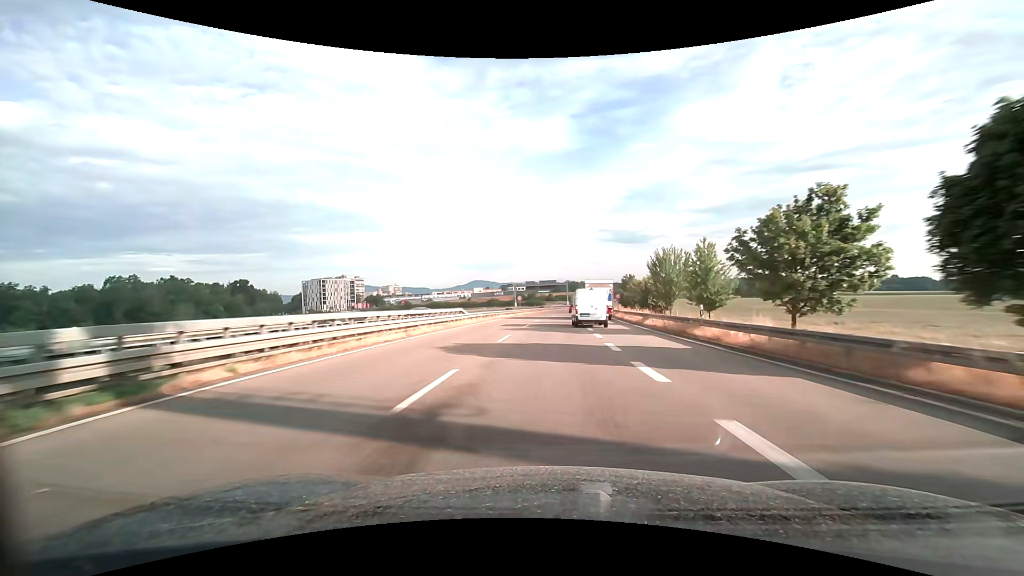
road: trunk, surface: asphalt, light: Day
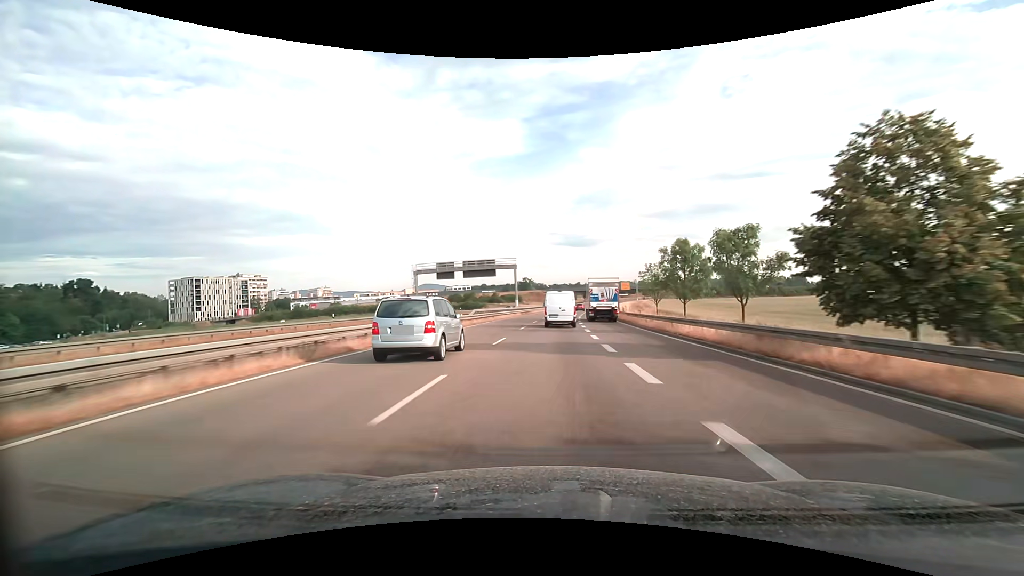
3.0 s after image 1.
(+3.2, +72.1) m; +6°
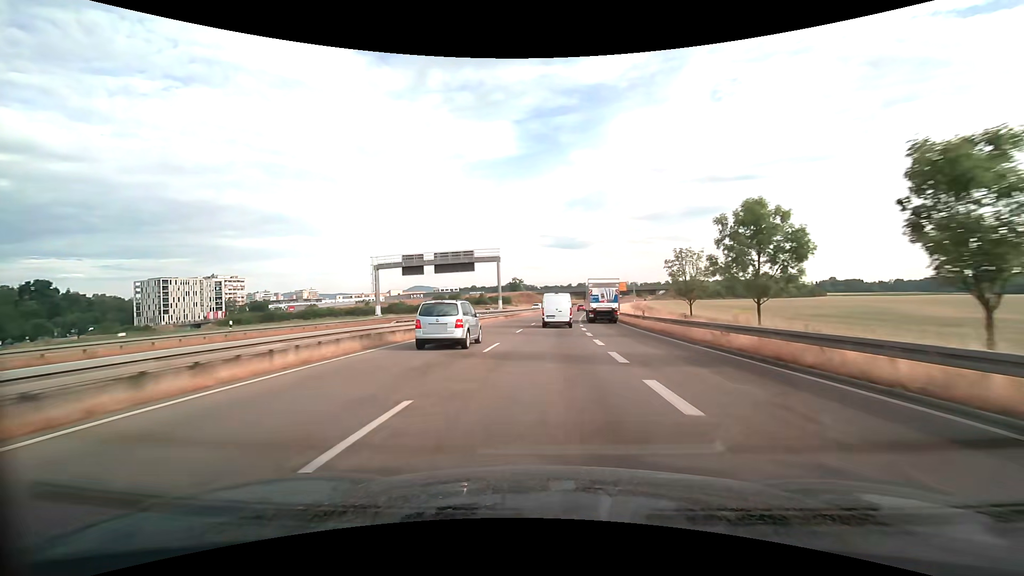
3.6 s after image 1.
(+0.1, +14.4) m; +1°
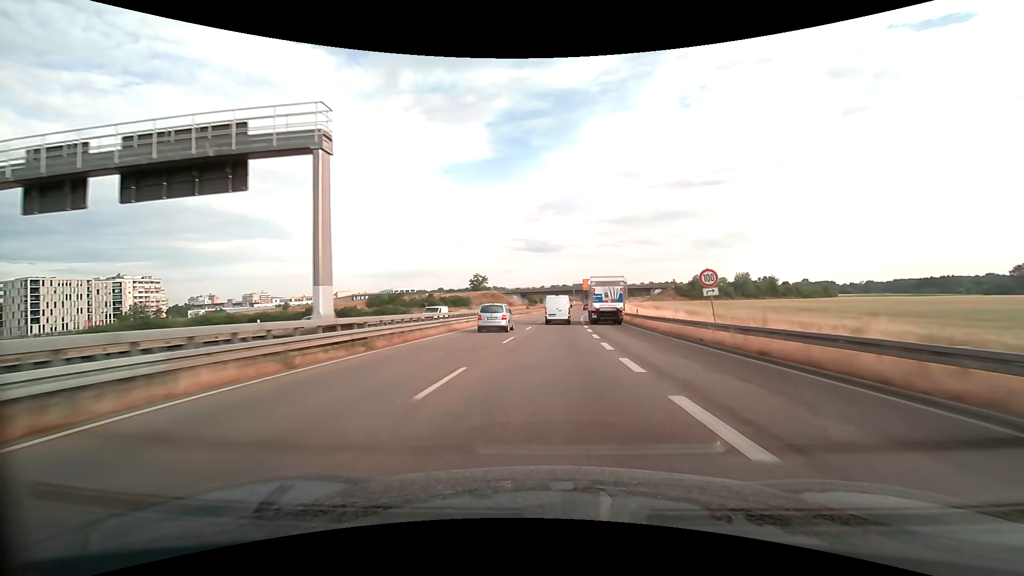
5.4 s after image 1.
(+1.1, +44.1) m; +3°
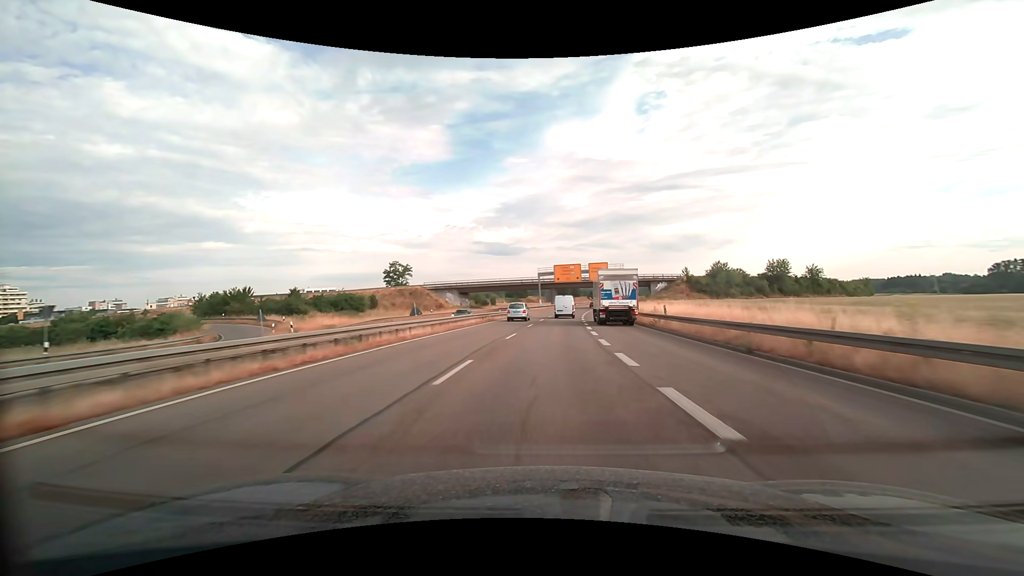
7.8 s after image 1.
(+2.4, +59.8) m; +4°
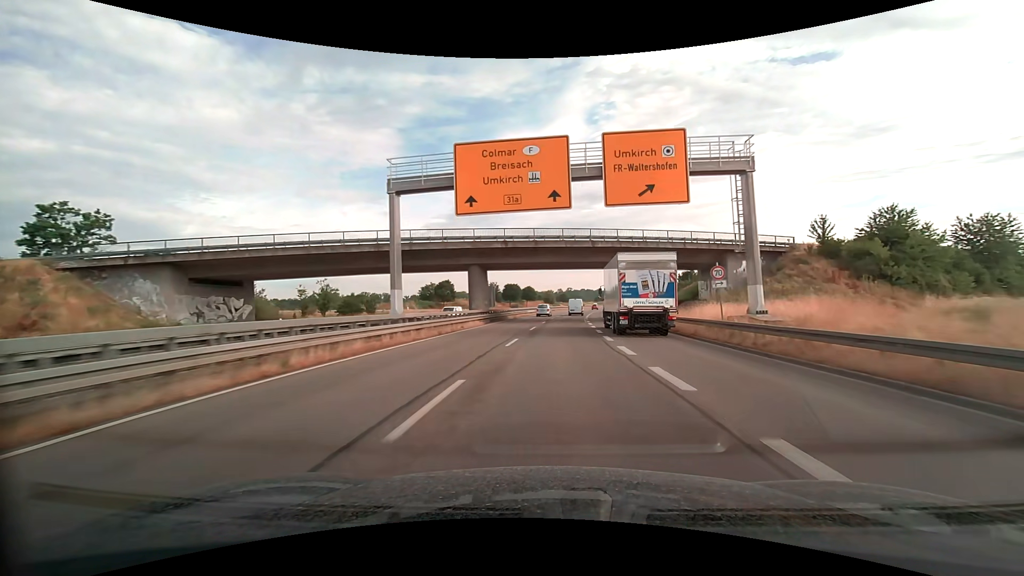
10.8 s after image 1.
(+3.6, +75.2) m; +6°
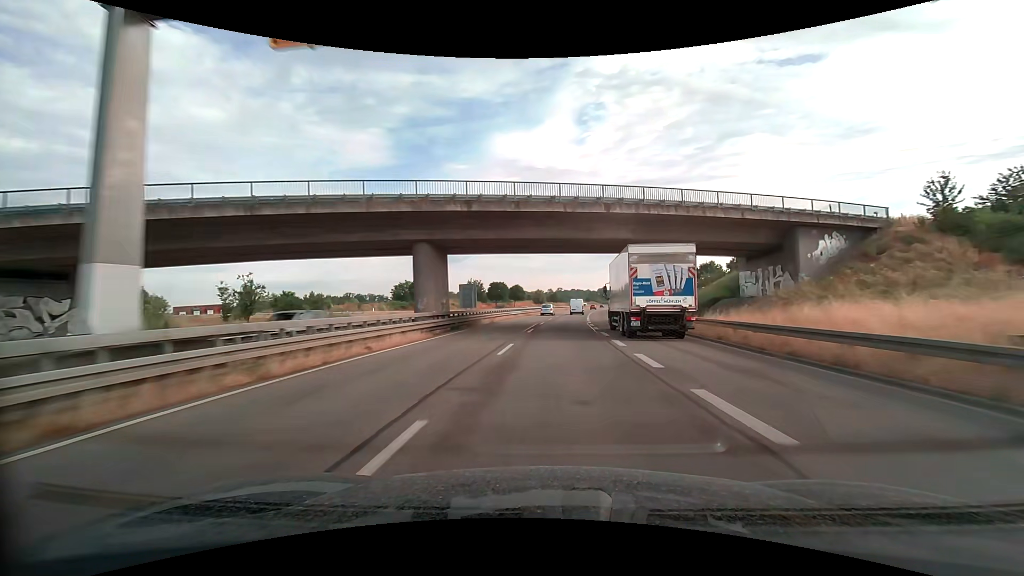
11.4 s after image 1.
(+0.2, +15.1) m; +1°
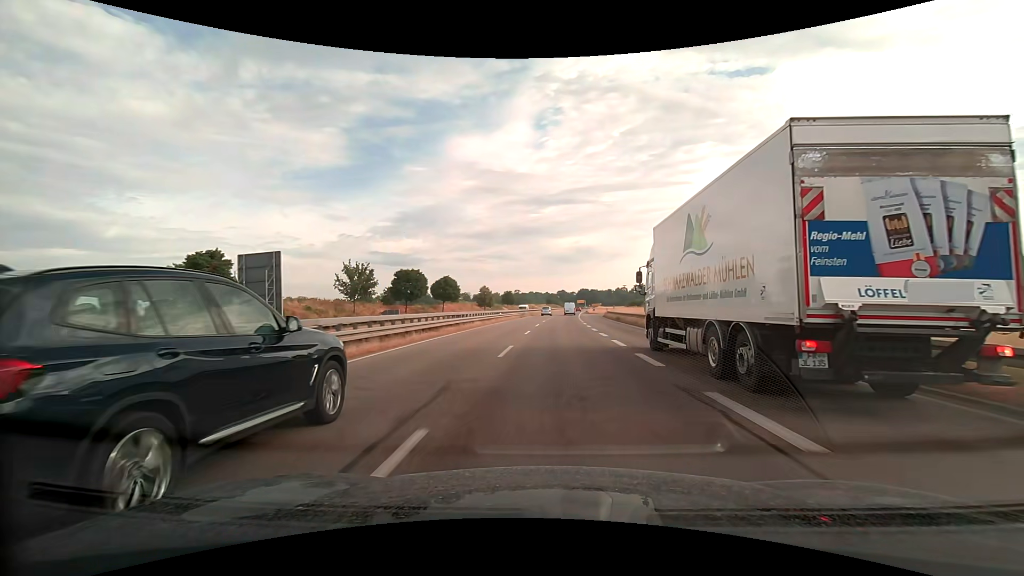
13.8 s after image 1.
(+2.5, +60.3) m; +5°
(0, +10) (0, +20) (+1, +30) (+1, +40) (+1, +50) (+2, +60) (+3, +70) (+3, +80) (+4, +90) (+5, +100) m
